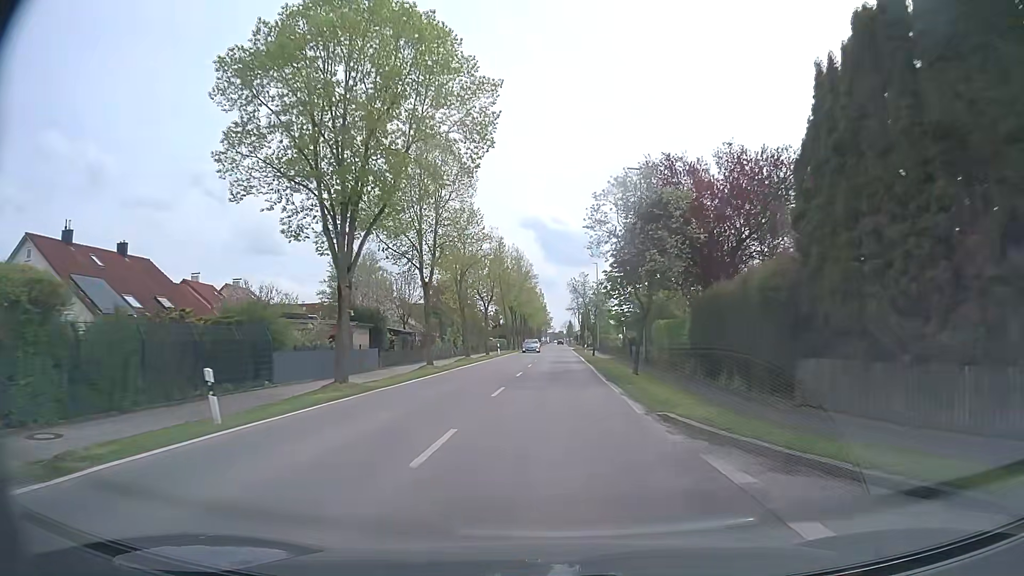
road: tertiary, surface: asphalt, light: Day
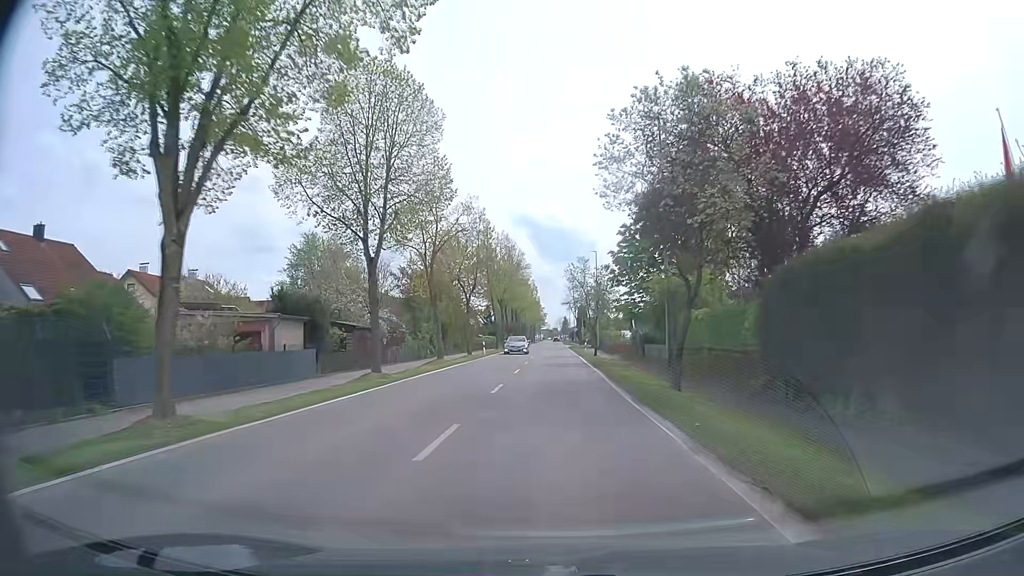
(0.0, +8.8) m; 0°
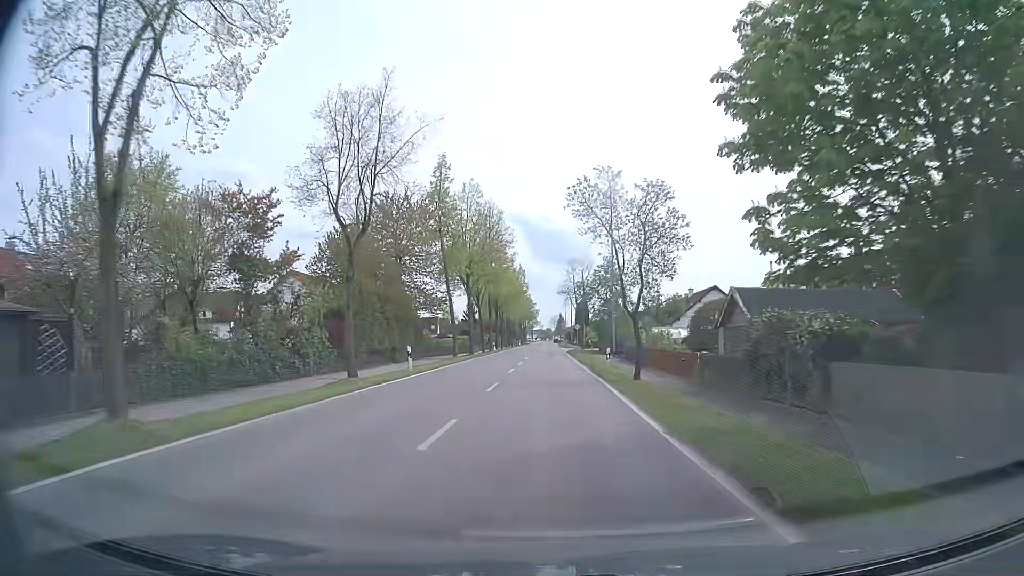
(+0.4, +26.3) m; +1°
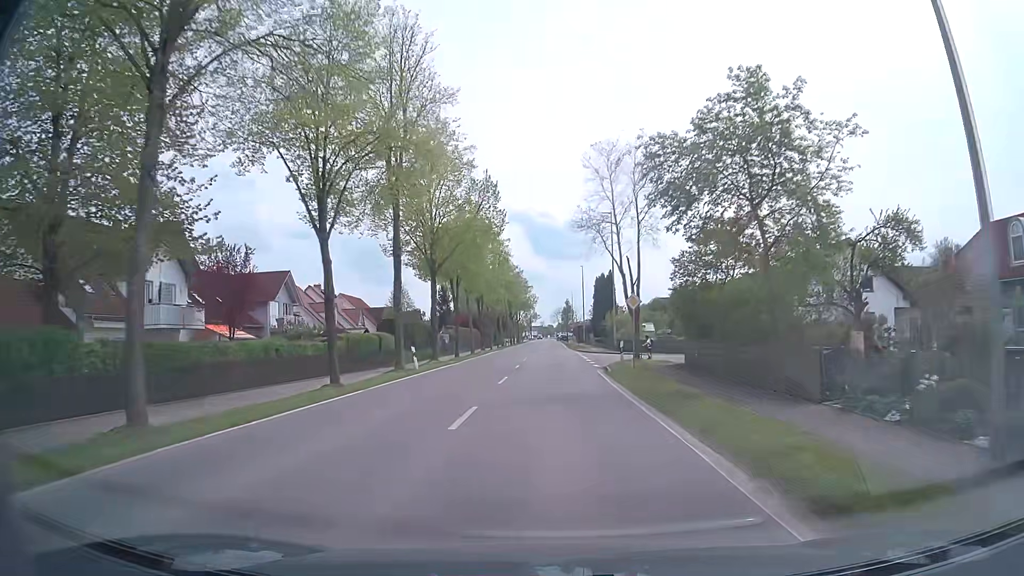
(-0.3, +43.4) m; 0°
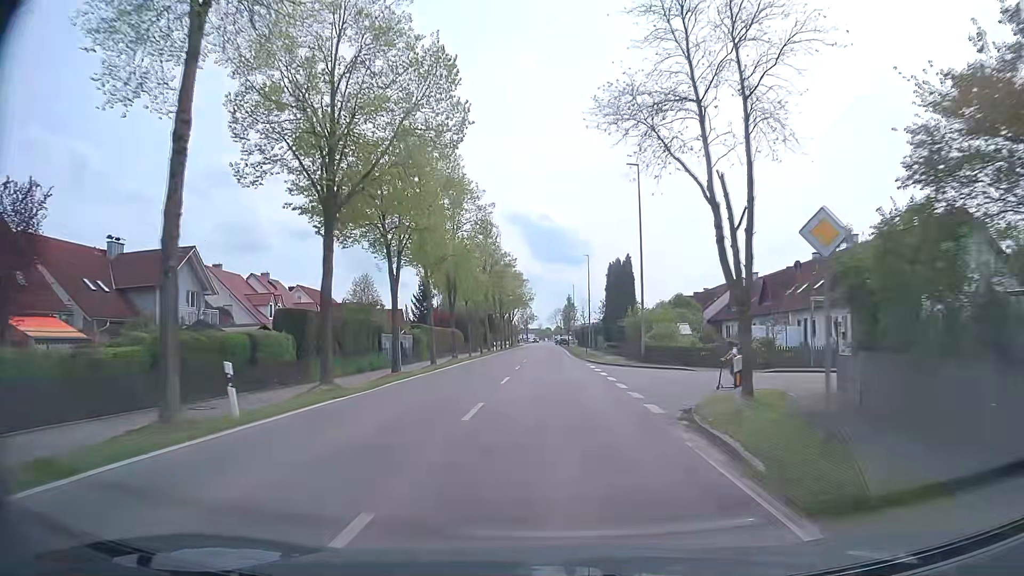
(-0.1, +16.6) m; 0°
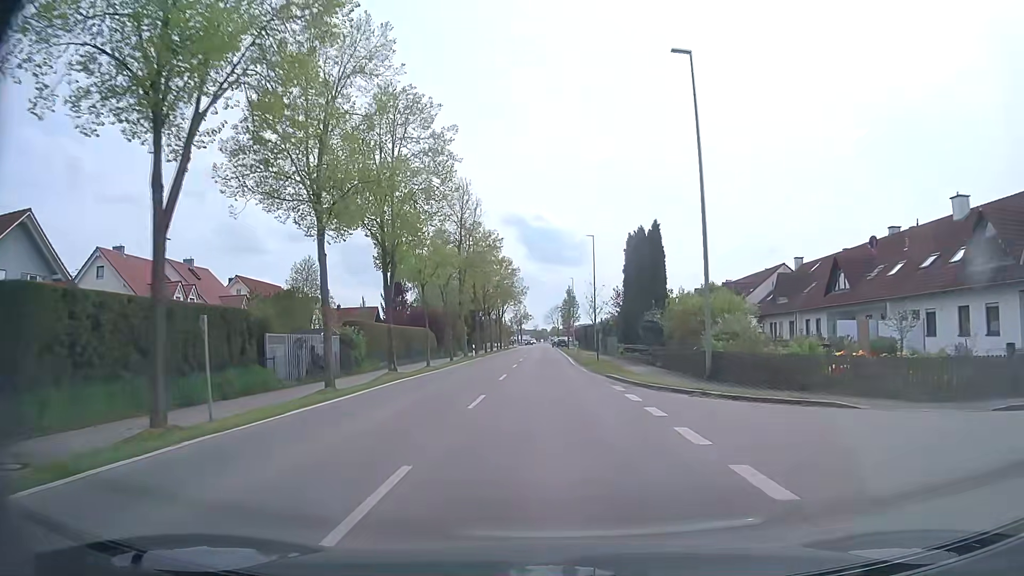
(+0.1, +15.9) m; 0°
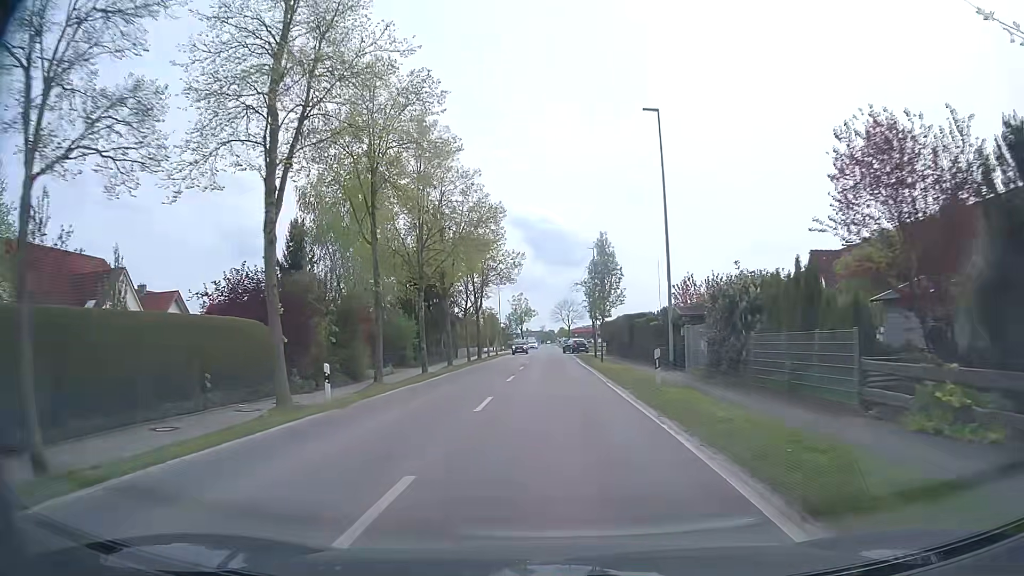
(-0.2, +36.3) m; 0°
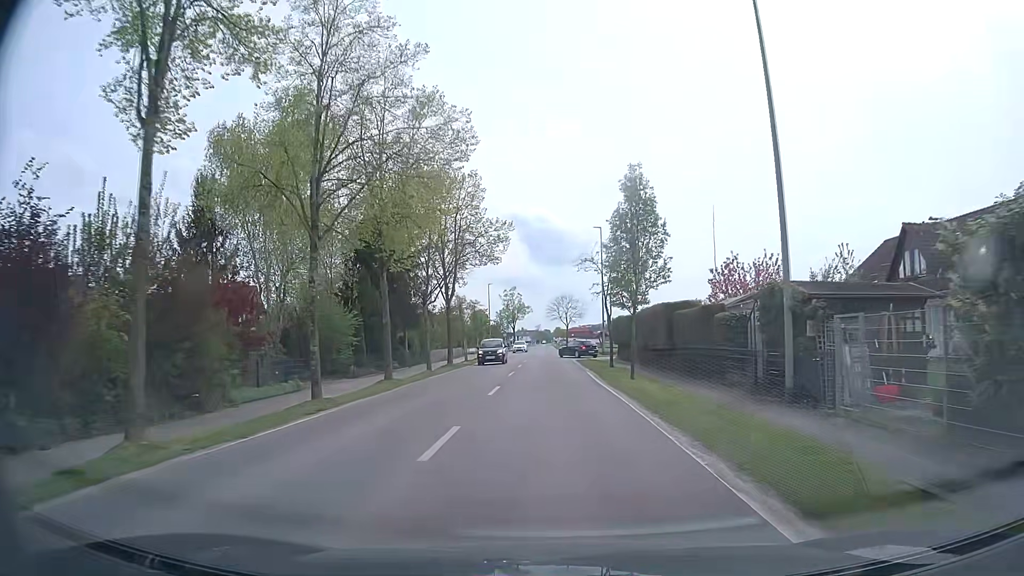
(-0.1, +14.2) m; 0°
